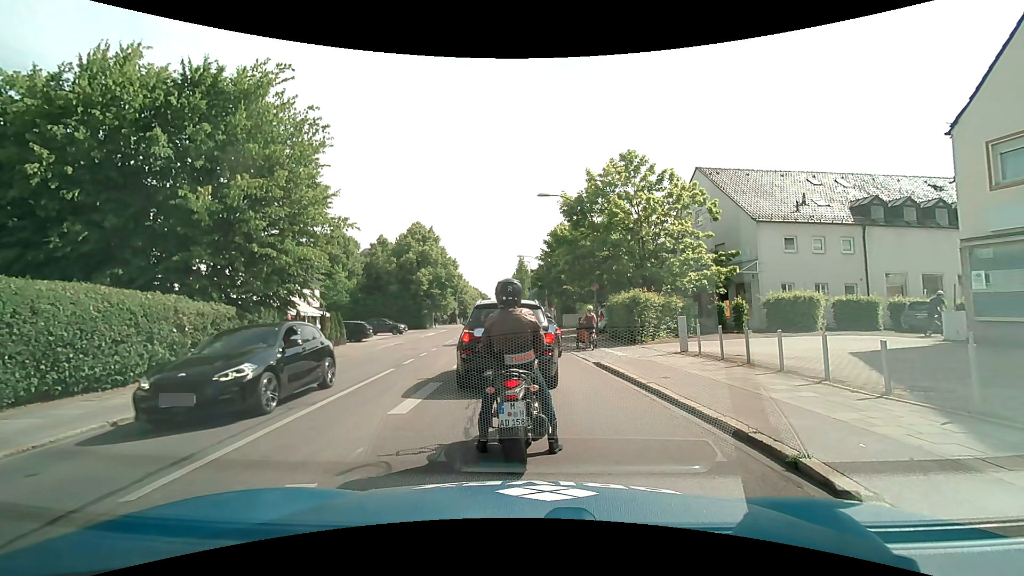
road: secondary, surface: asphalt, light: Day
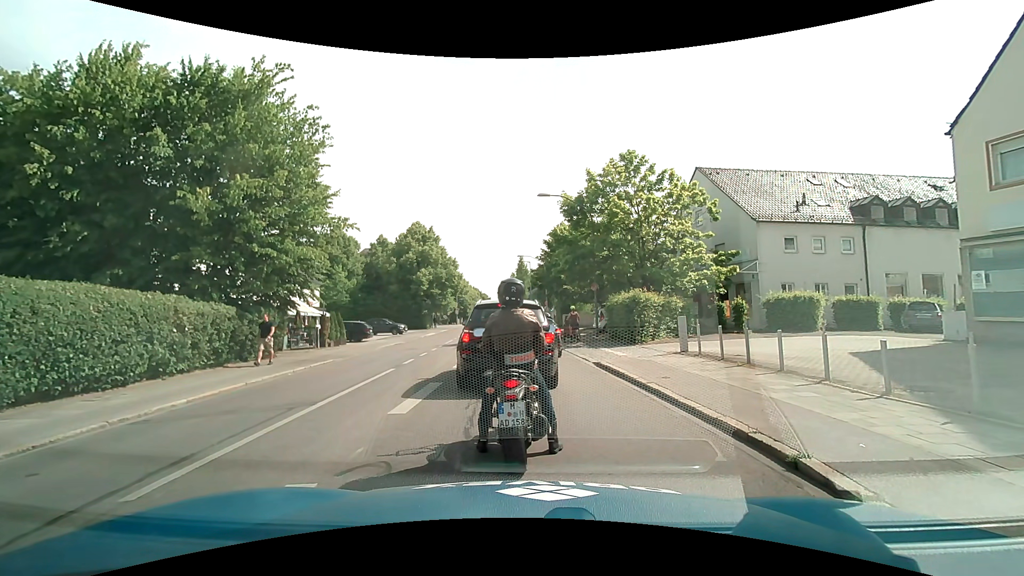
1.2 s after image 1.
(0.0, 0.0) m; 0°
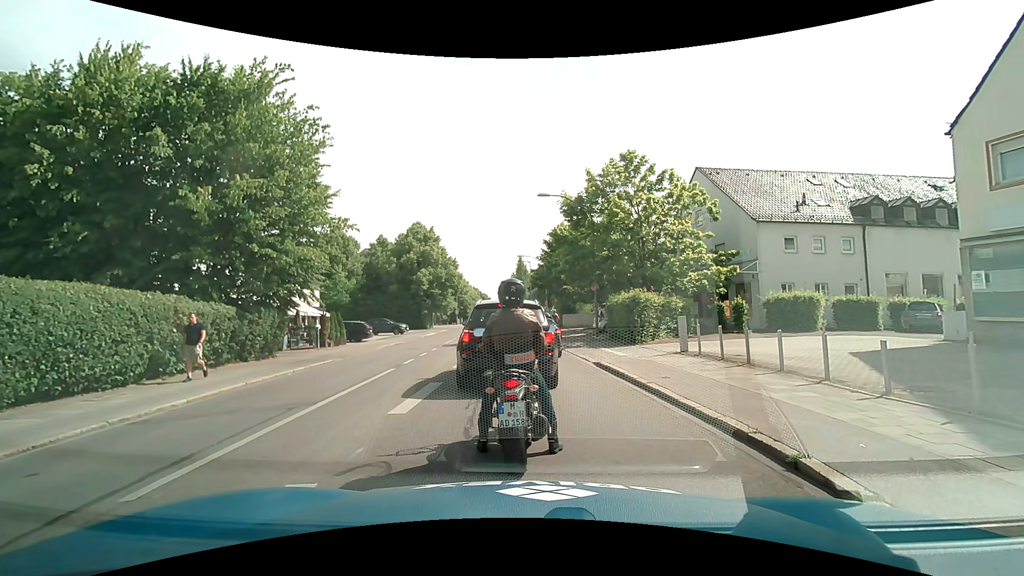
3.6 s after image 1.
(0.0, 0.0) m; 0°
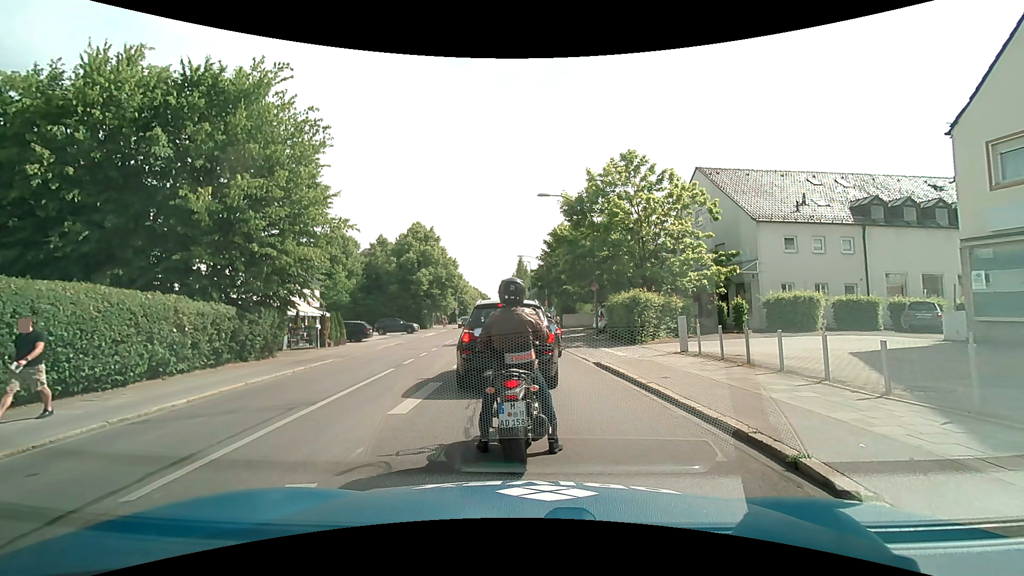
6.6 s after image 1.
(0.0, 0.0) m; 0°
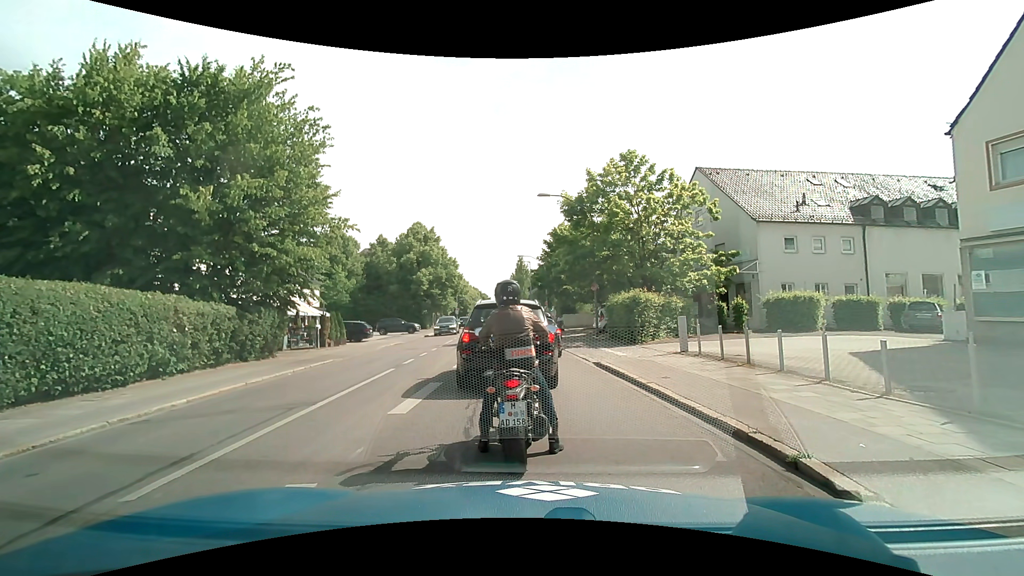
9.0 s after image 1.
(0.0, 0.0) m; 0°
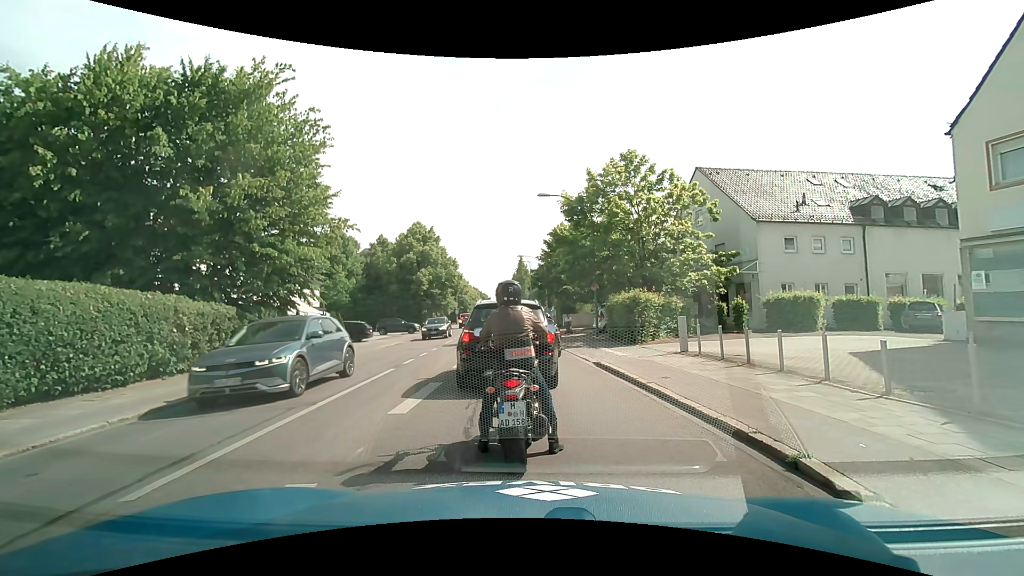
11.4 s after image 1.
(0.0, 0.0) m; 0°
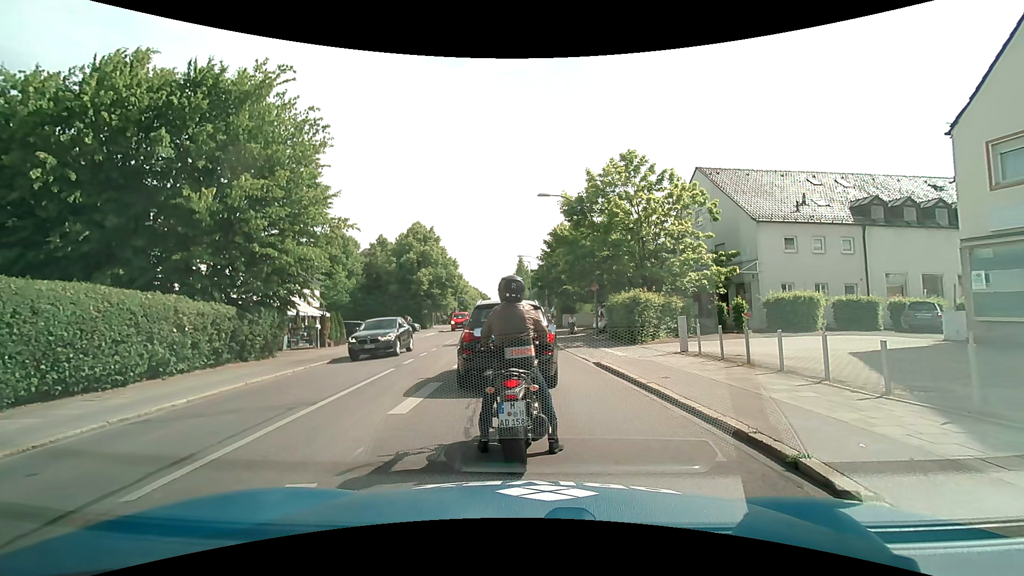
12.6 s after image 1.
(0.0, 0.0) m; 0°
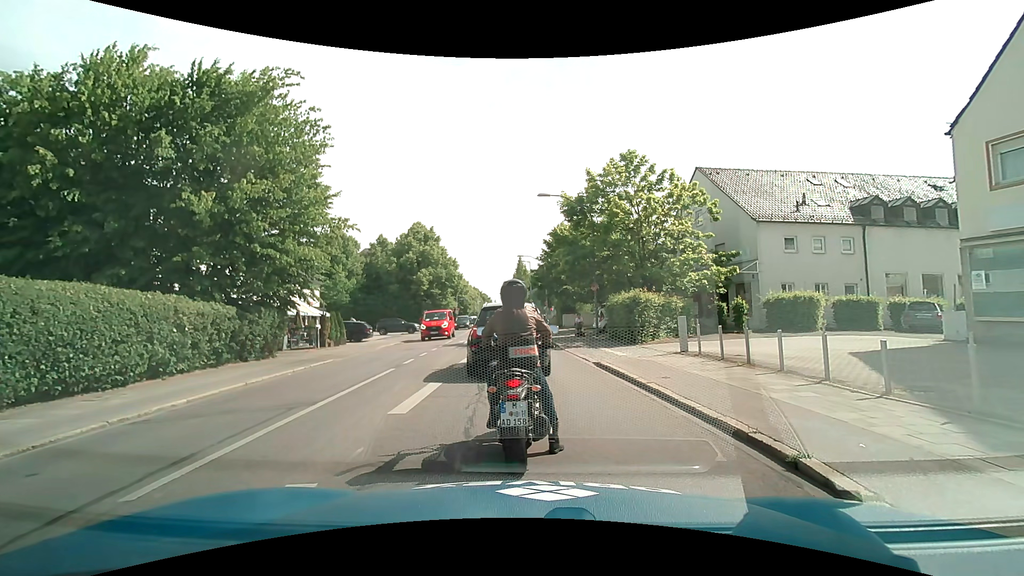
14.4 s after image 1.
(0.0, 0.0) m; 0°
